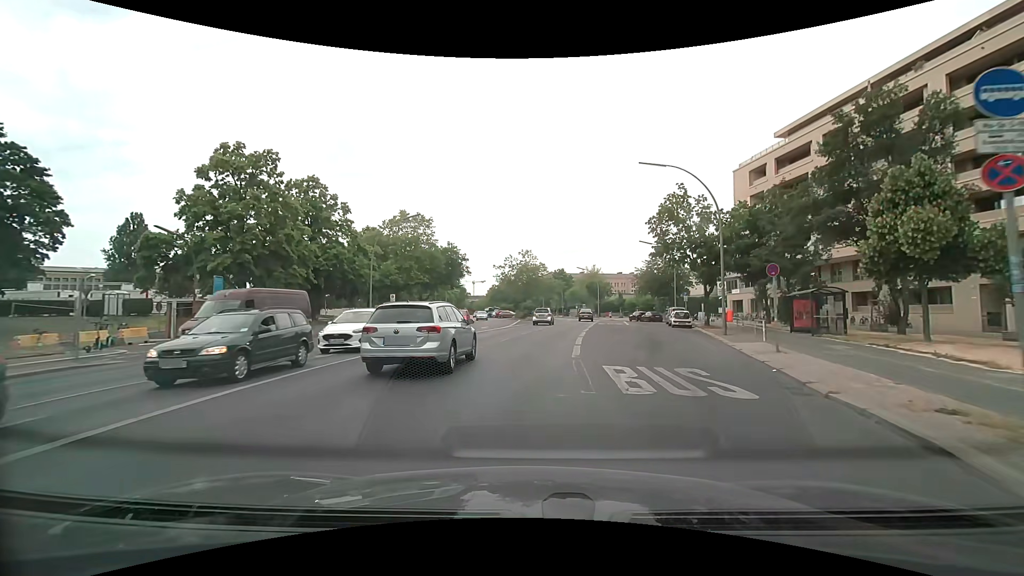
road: secondary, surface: asphalt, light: Day
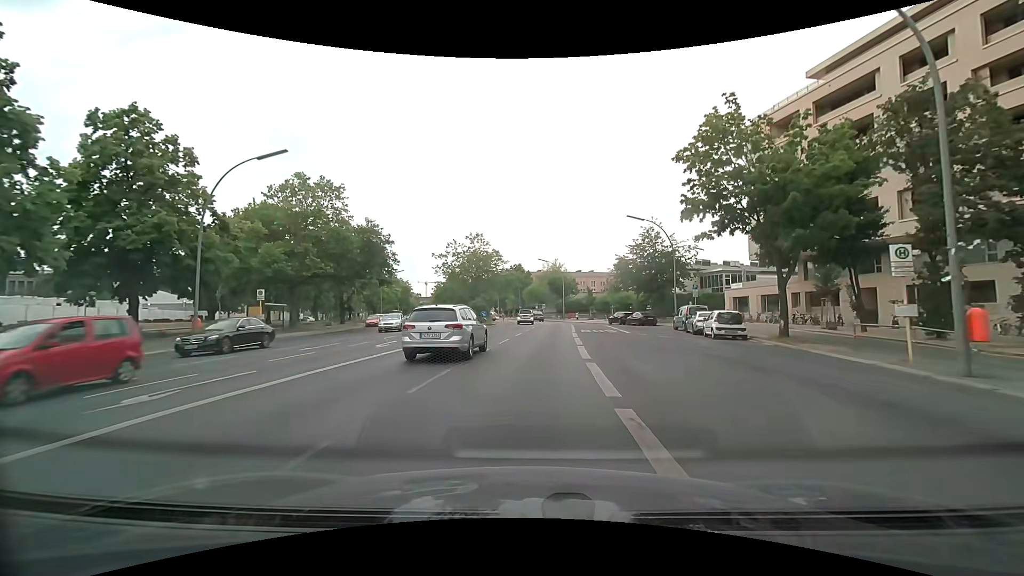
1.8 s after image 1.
(+0.7, +18.7) m; +5°
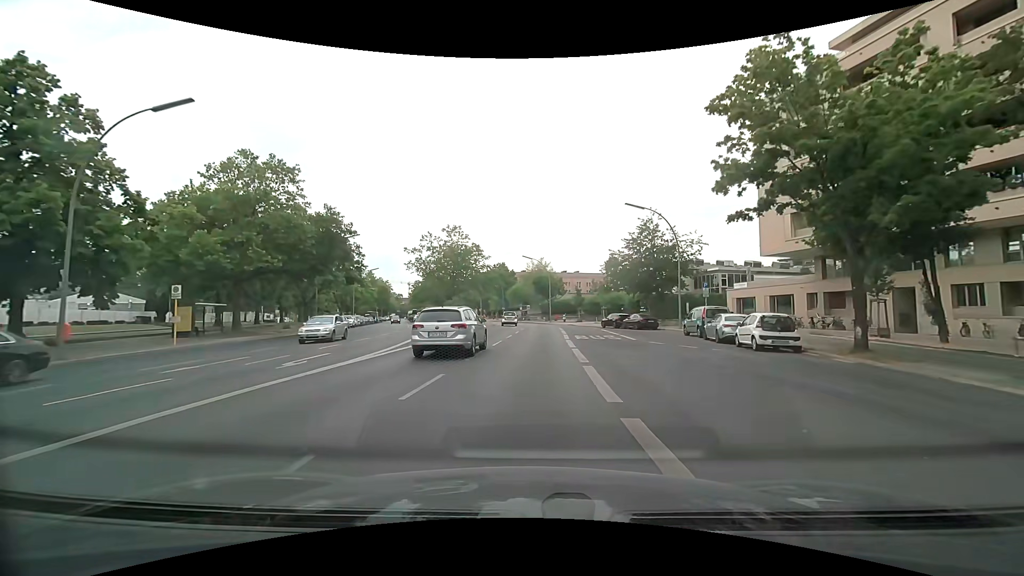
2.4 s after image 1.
(+0.1, +6.5) m; +2°
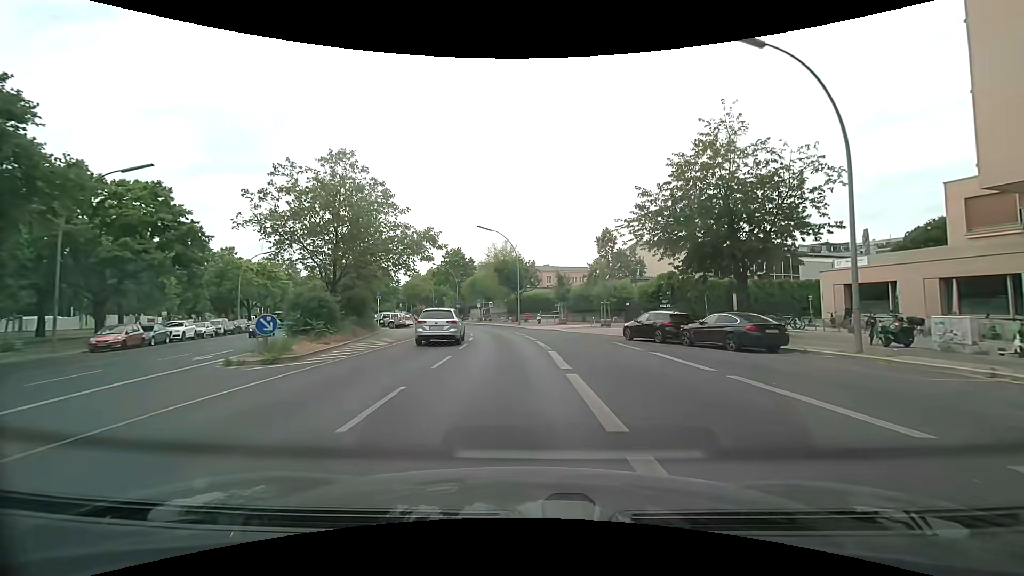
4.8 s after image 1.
(+1.1, +26.0) m; +5°
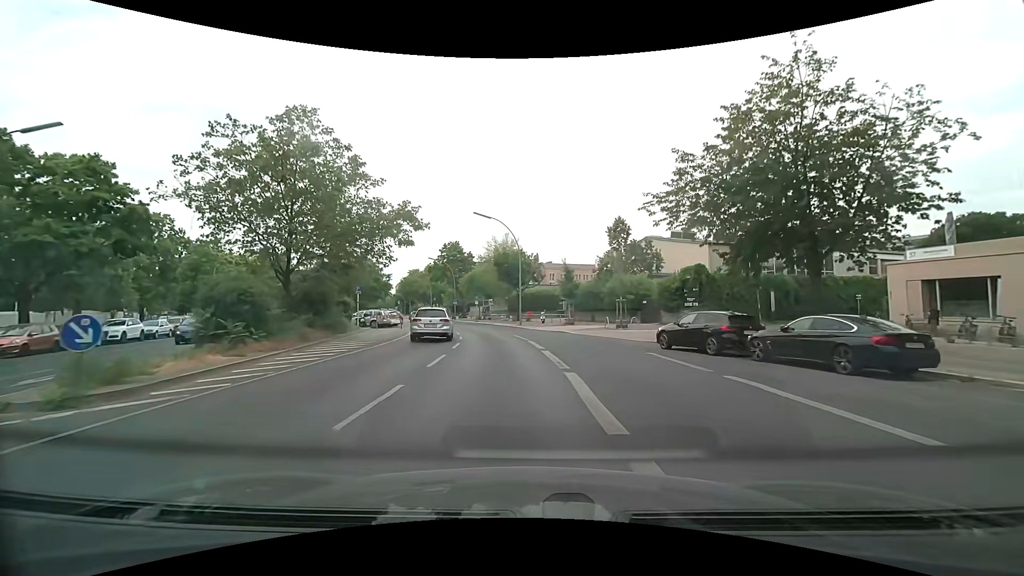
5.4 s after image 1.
(-0.1, +6.1) m; -1°
(0, +10) (-1, +20) (-2, +30) (-4, +40) (-6, +49) (-9, +59) (-12, +69) (-15, +78) (-19, +87) (-22, +97) m
